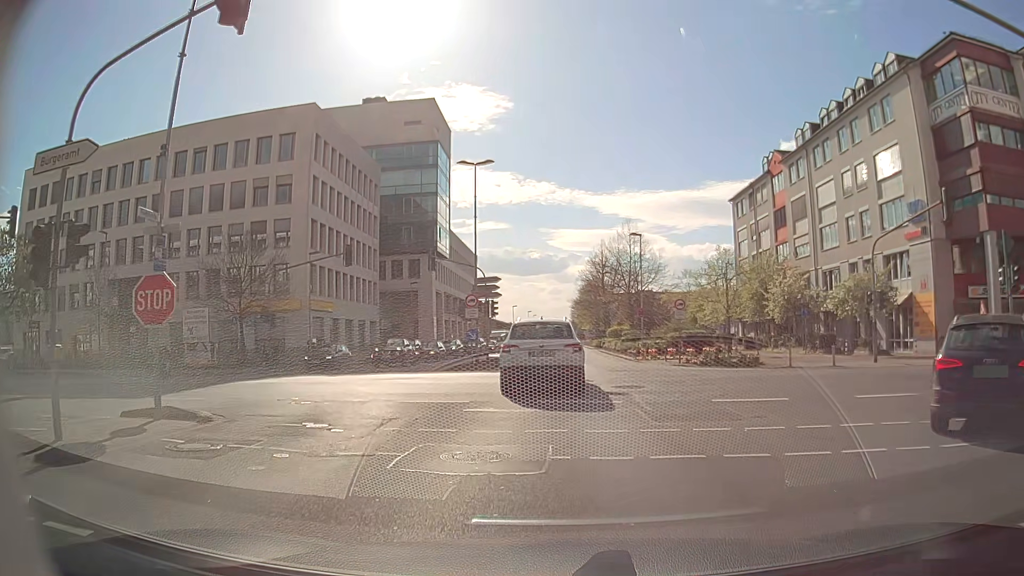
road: secondary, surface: asphalt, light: Day
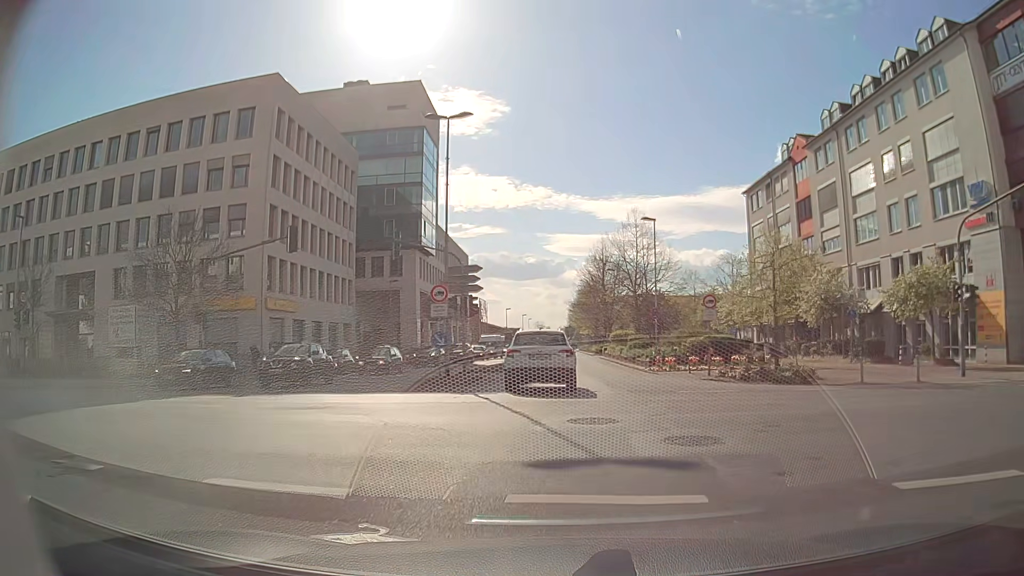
(+0.1, +7.8) m; +1°
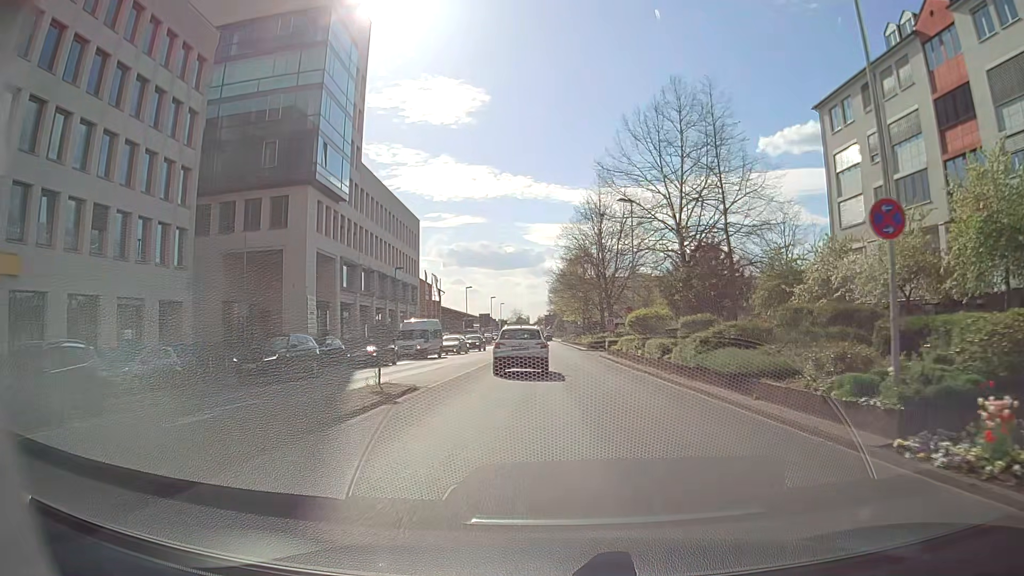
(+0.8, +27.9) m; +3°
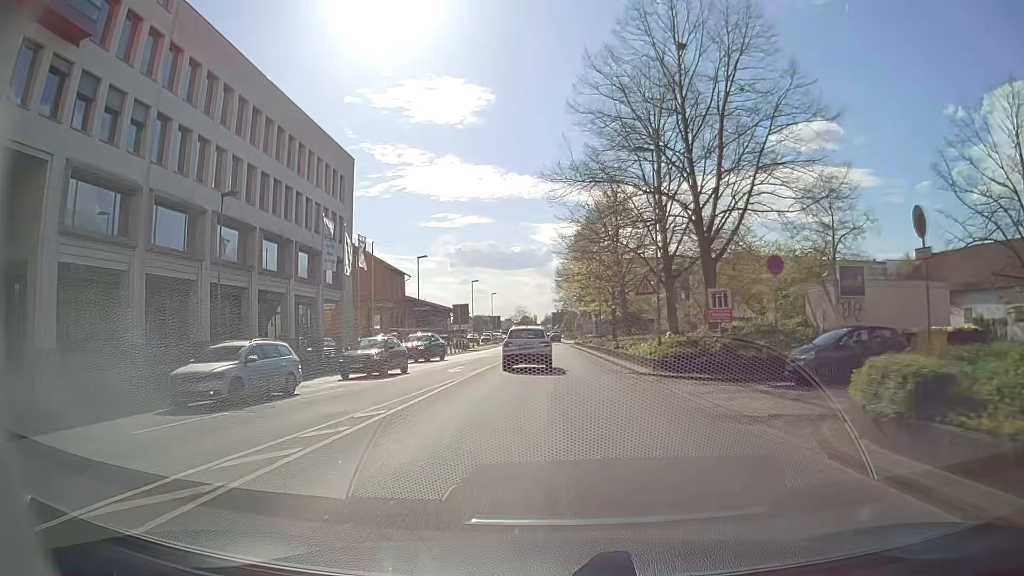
(-0.4, +34.2) m; -1°
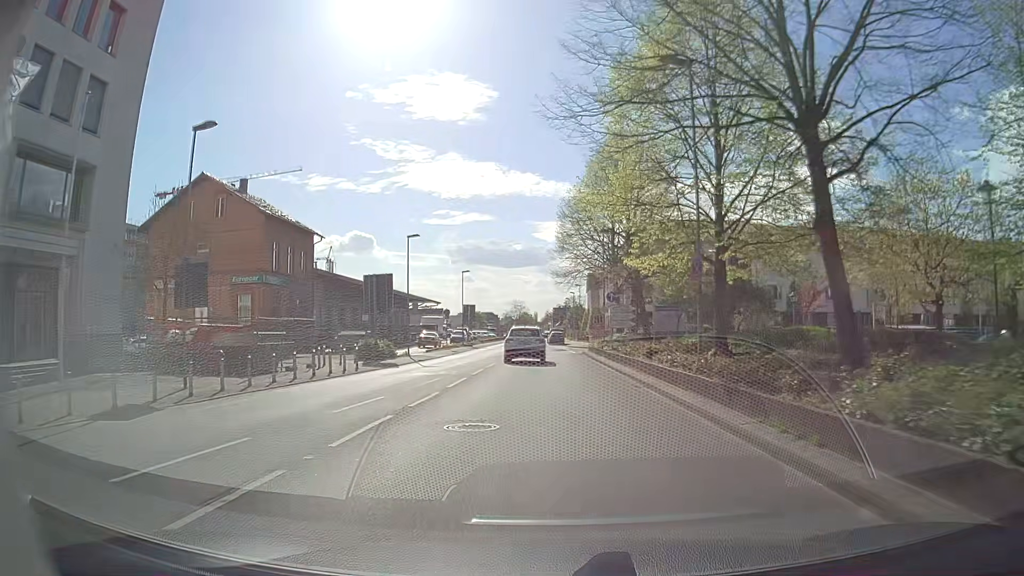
(0.0, +33.7) m; 0°
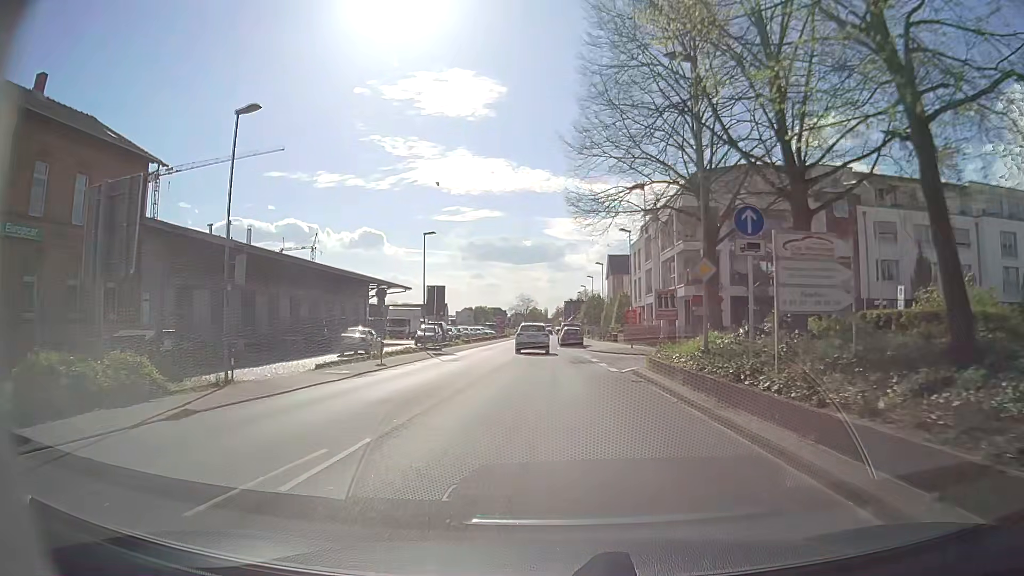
(-0.2, +24.9) m; -1°
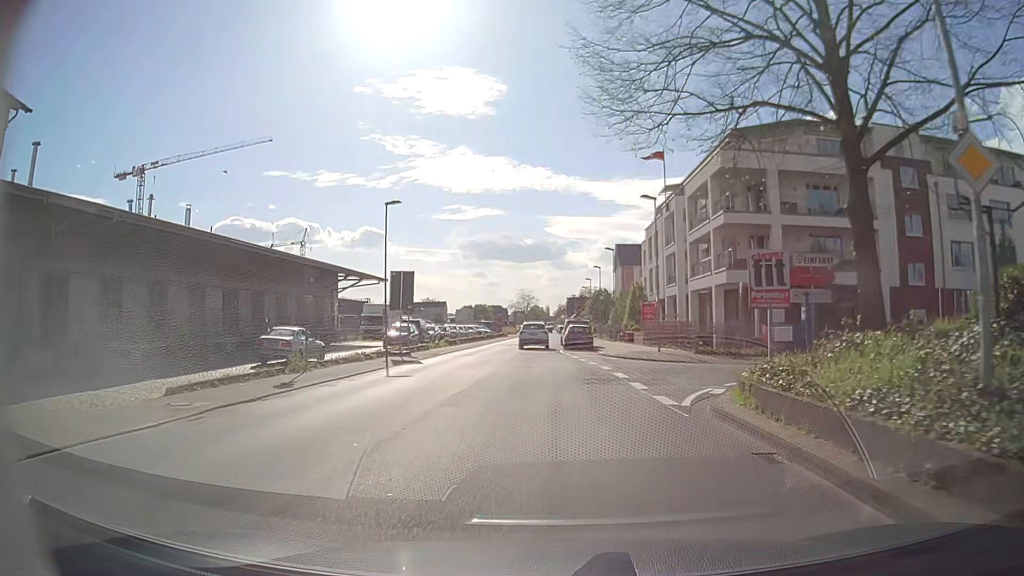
(0.0, +10.3) m; 0°
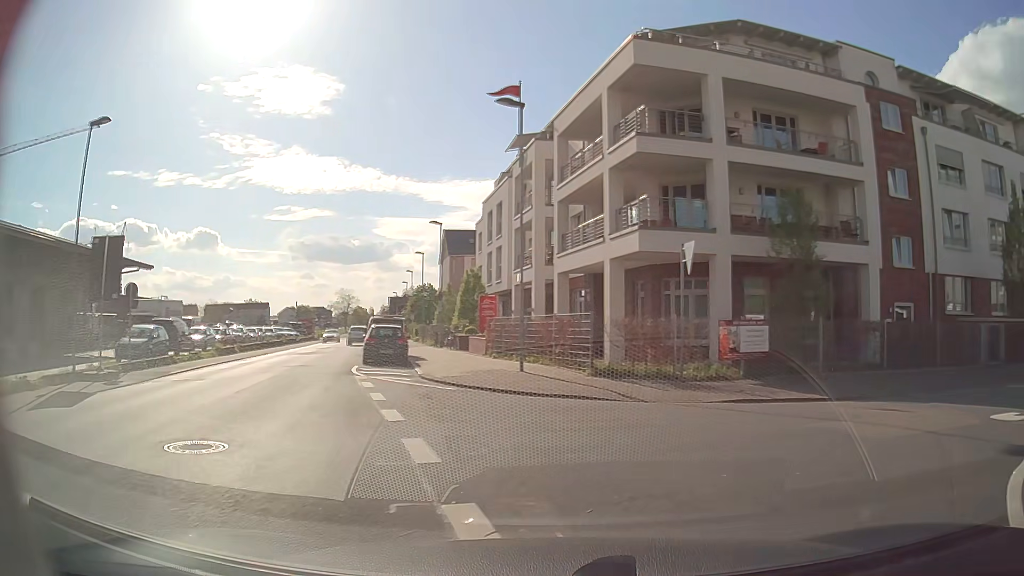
(+0.4, +14.2) m; +13°
(+4, +9) (+13, +12) (+23, +15) (+33, +17) (+42, +20) (+52, +22) (+62, +25) (+71, +27) (+81, +30) (+91, +32) m
